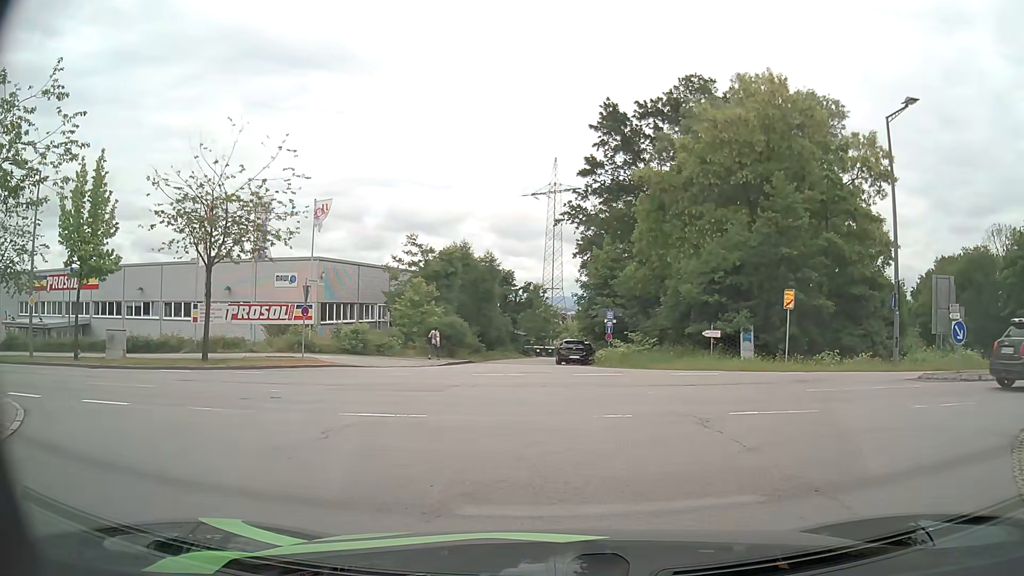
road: residential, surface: asphalt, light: Day
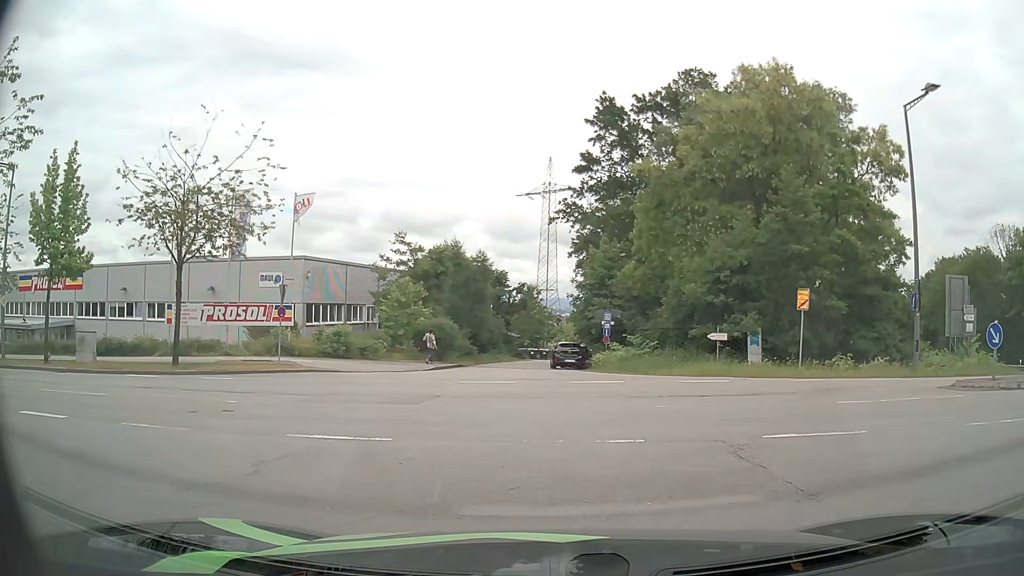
(0.0, +1.9) m; +1°
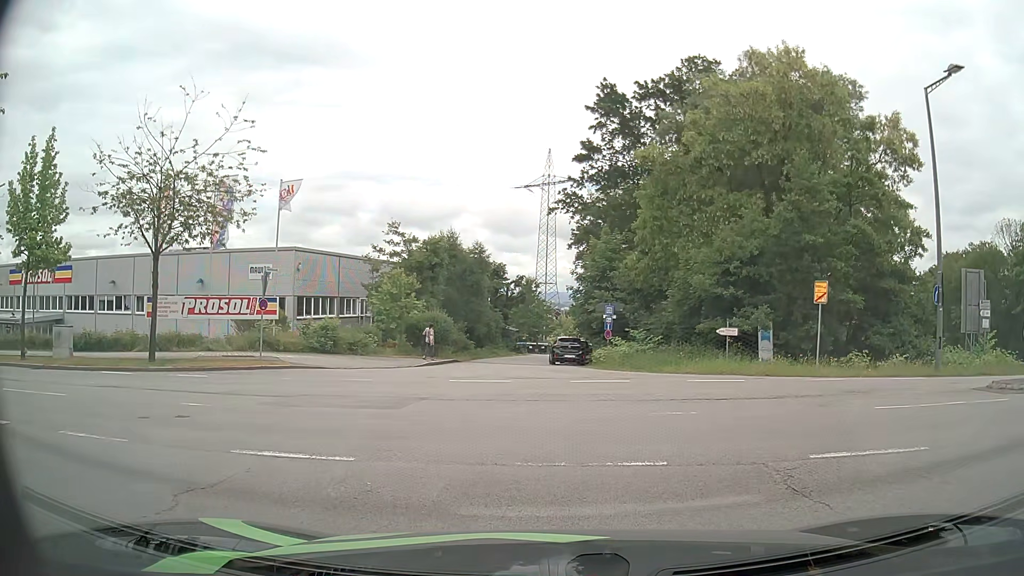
(0.0, +1.5) m; -1°
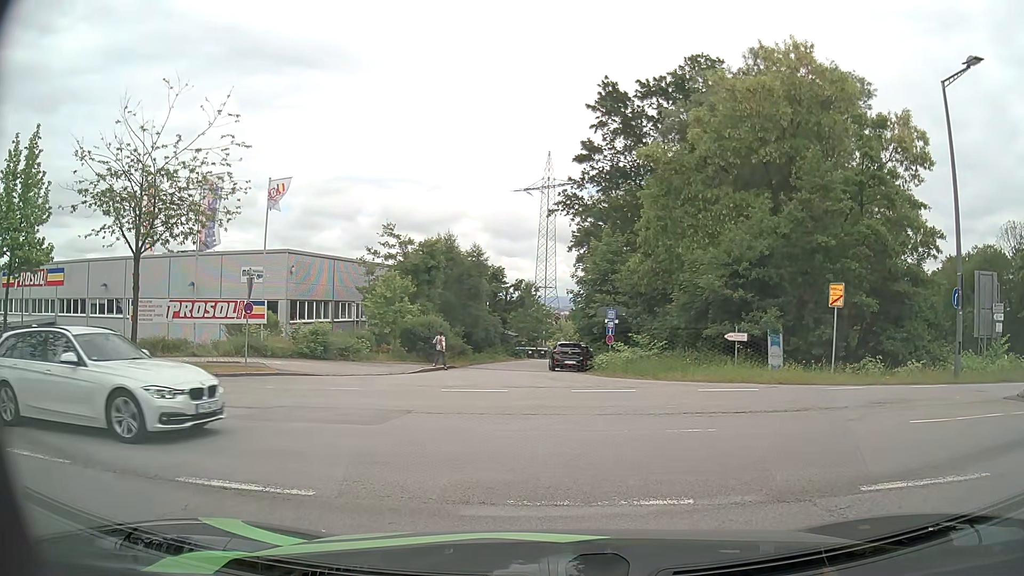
(0.0, +1.1) m; +1°
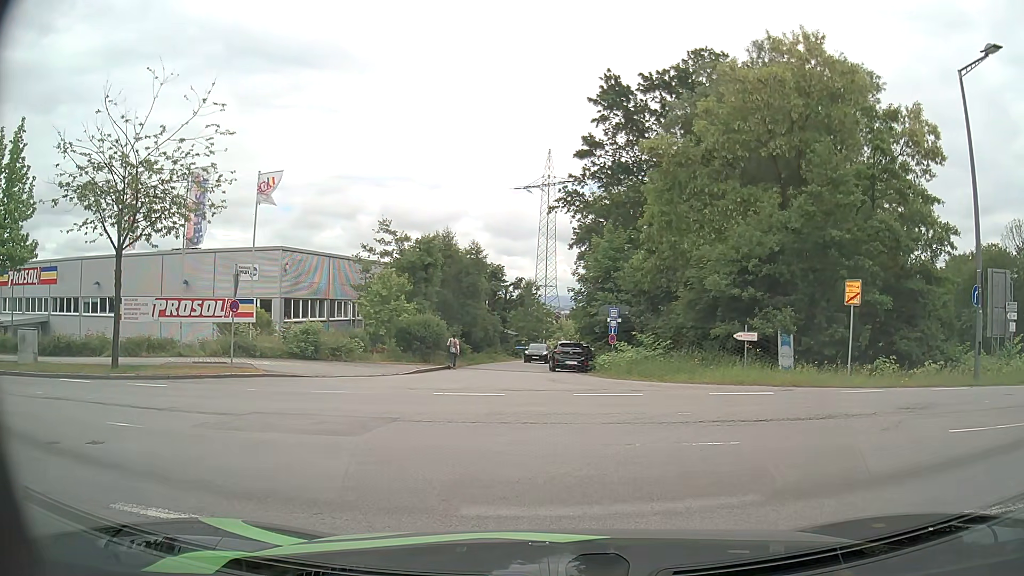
(0.0, +1.2) m; 0°
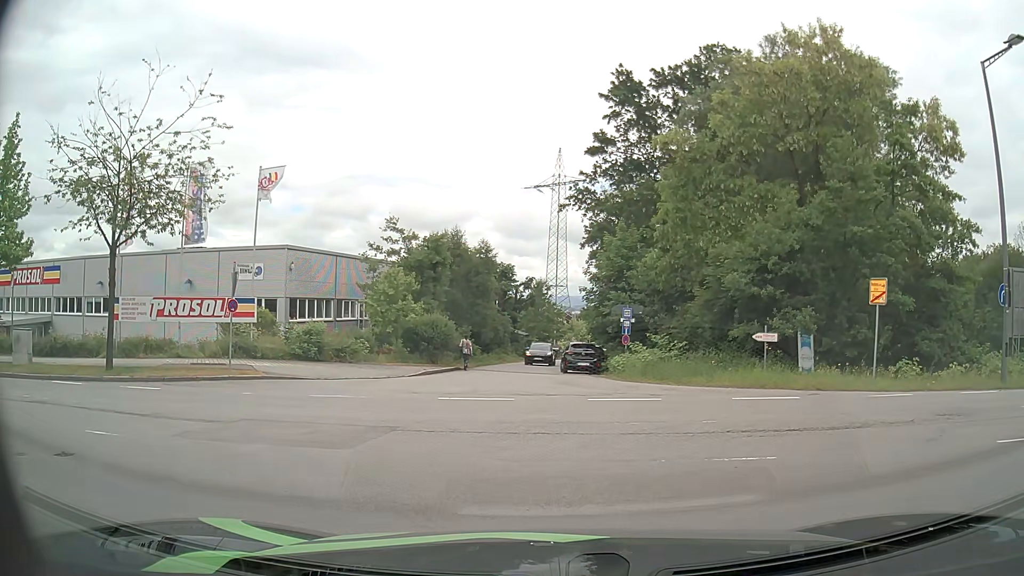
(0.0, +1.0) m; -2°
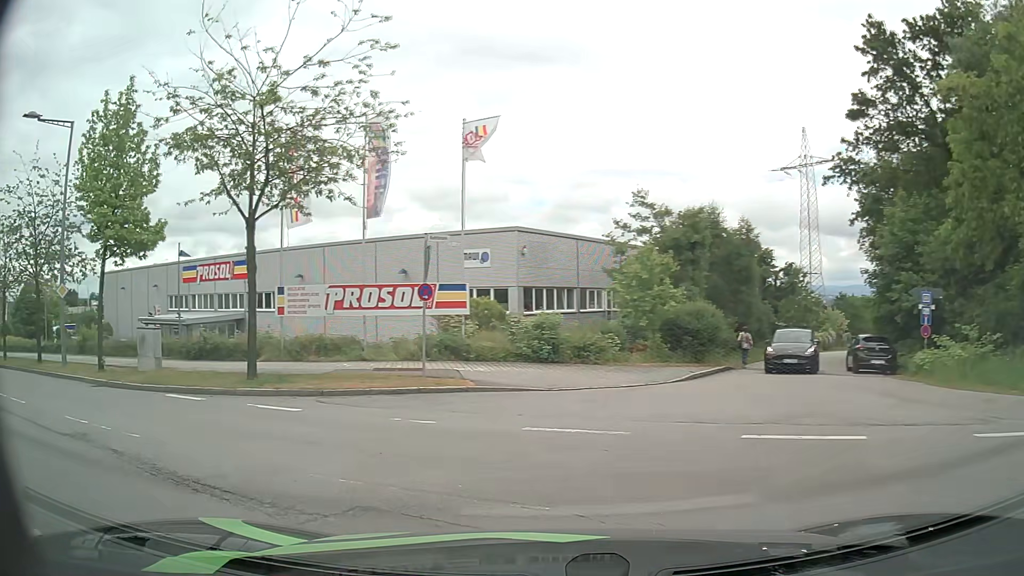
(-0.9, +6.0) m; -22°
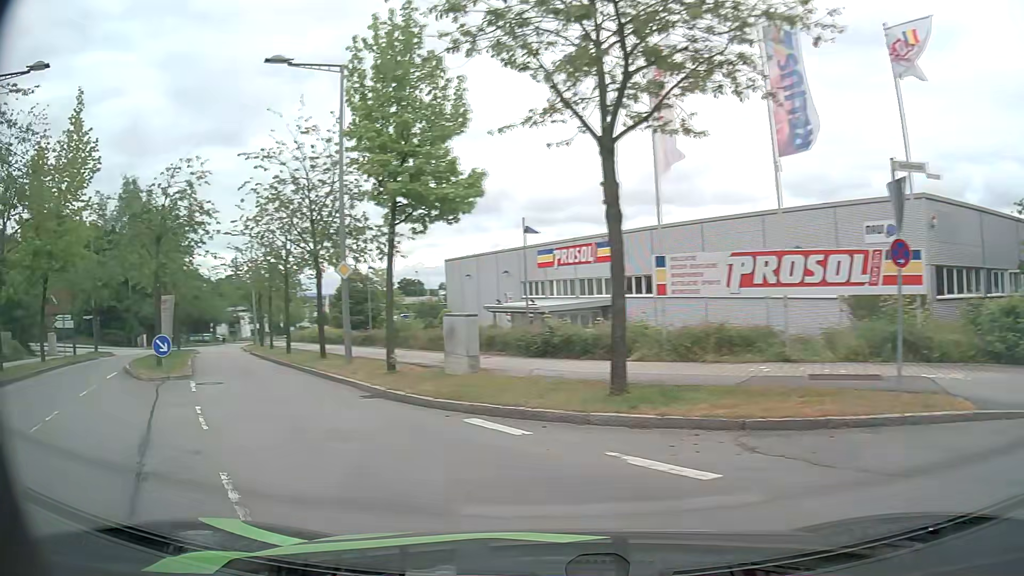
(-1.5, +6.0) m; -29°
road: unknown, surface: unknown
(-4, +9) (-8, +18) (-14, +26) (-19, +35) (-24, +44) (-29, +52) (-33, +61) (-38, +70) (-42, +79) (-45, +89) m
